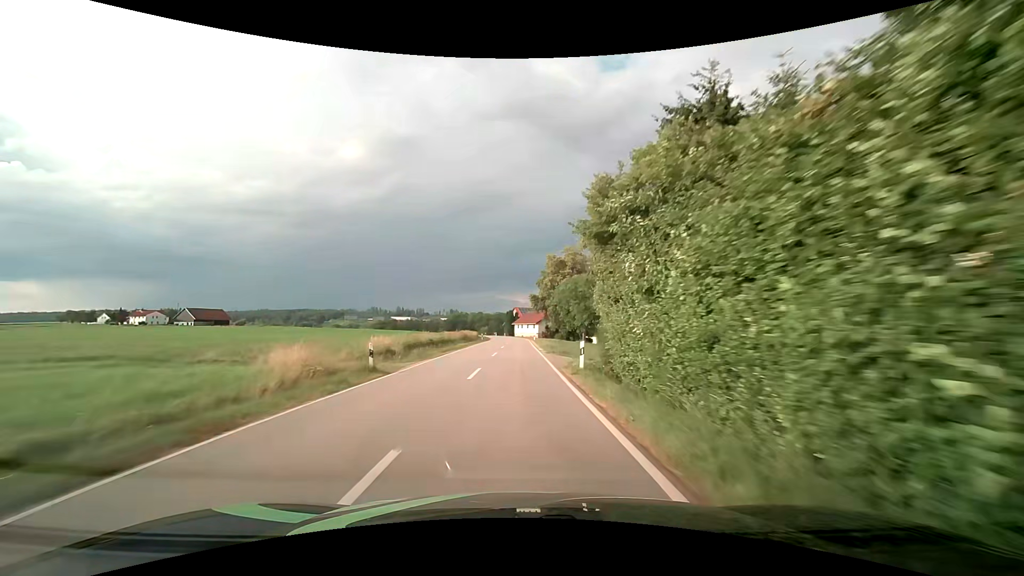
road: tertiary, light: Day
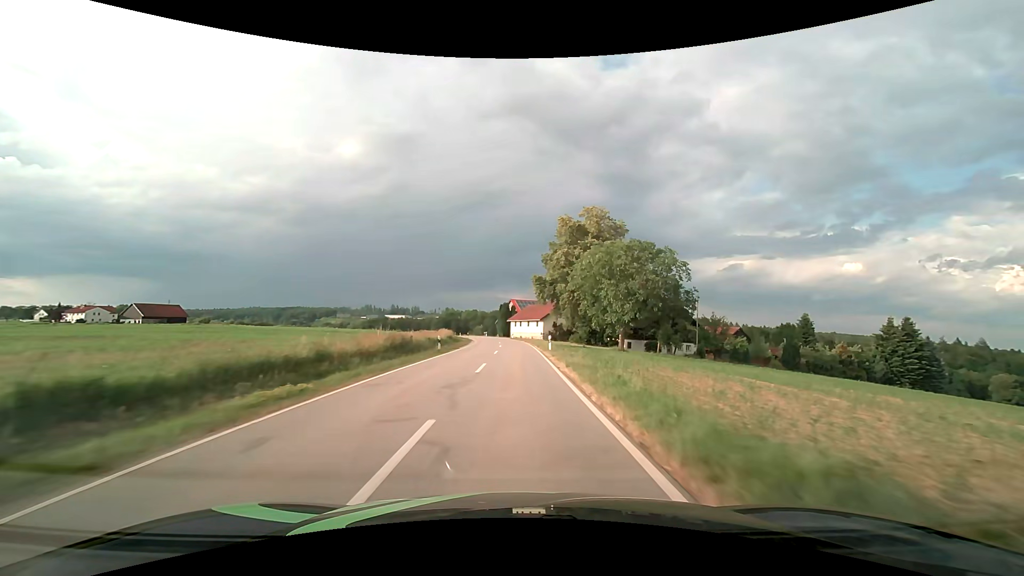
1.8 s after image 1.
(+0.1, +34.8) m; 0°
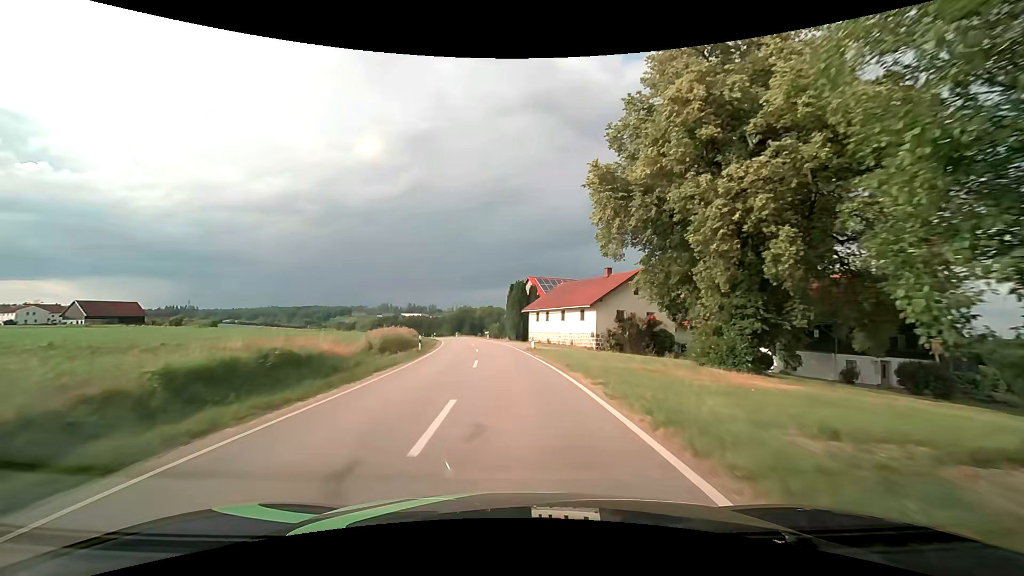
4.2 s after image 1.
(-0.3, +46.4) m; -2°
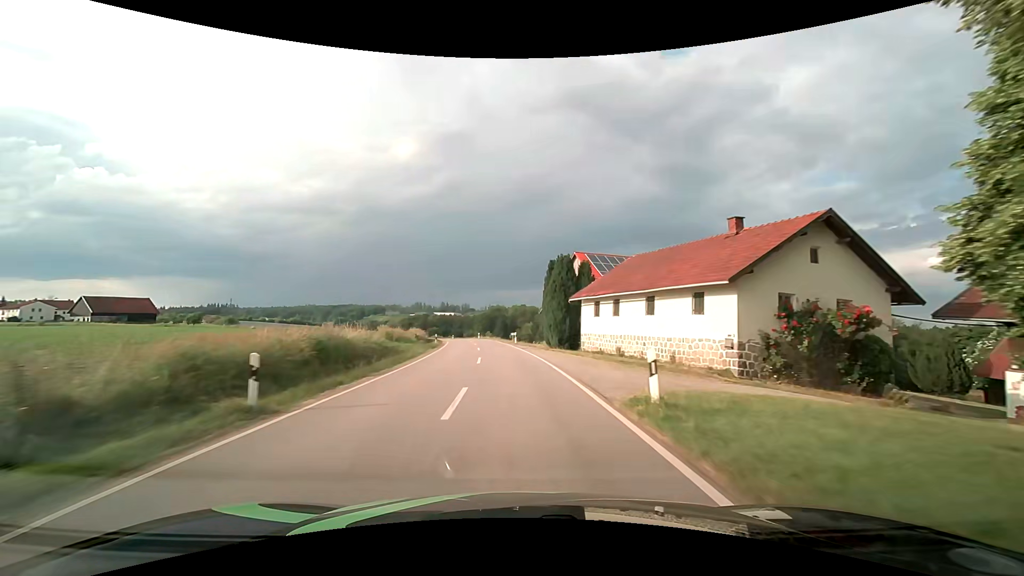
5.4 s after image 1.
(-0.7, +22.1) m; -4°
